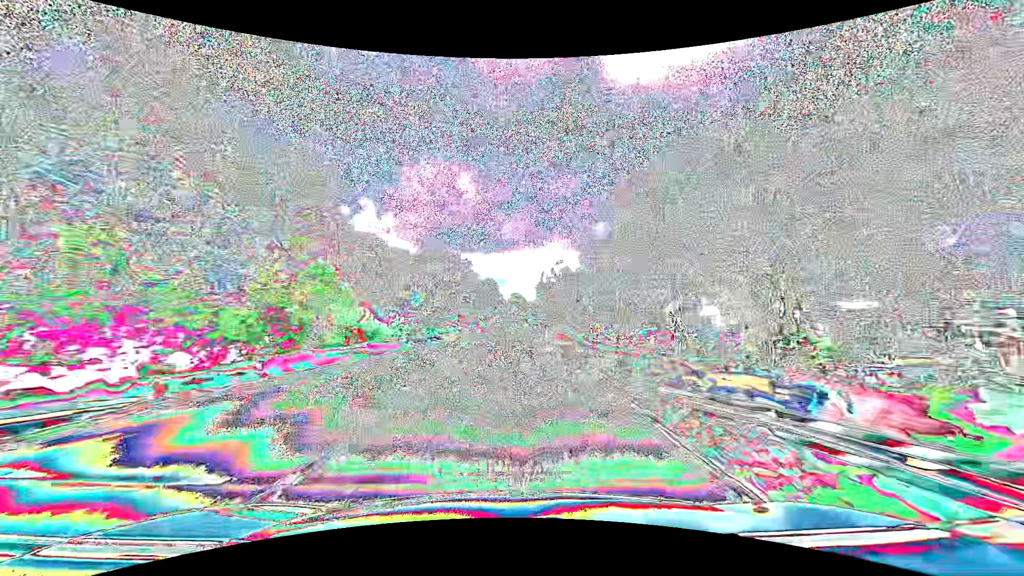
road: primary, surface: asphalt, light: Day
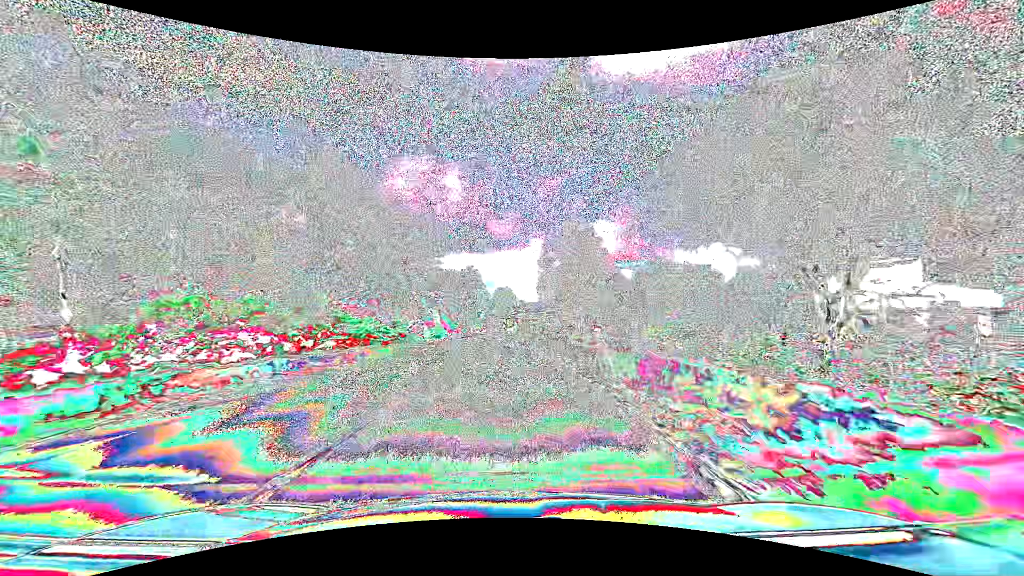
(+0.6, +47.4) m; +1°
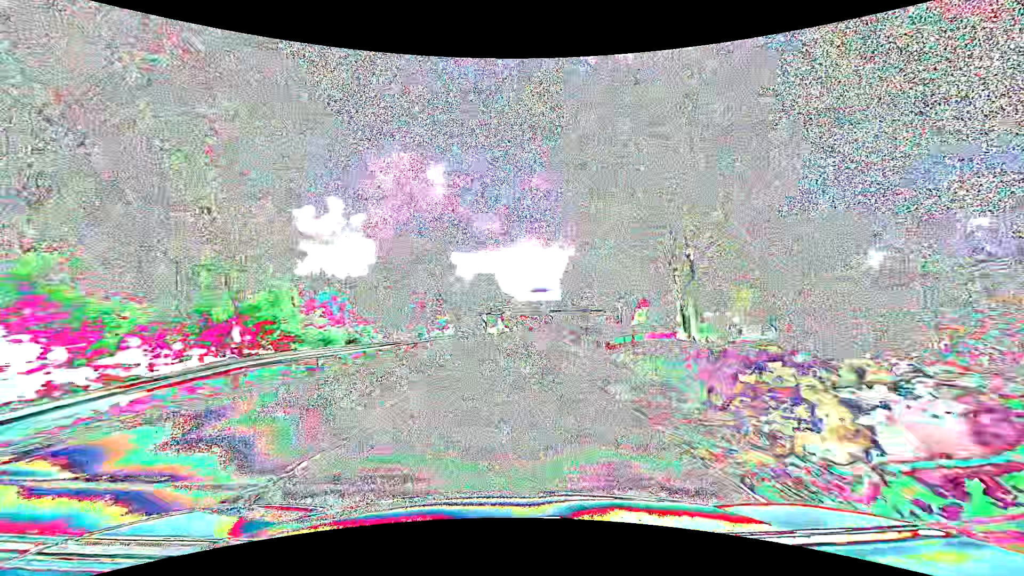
(+0.8, +47.4) m; +2°
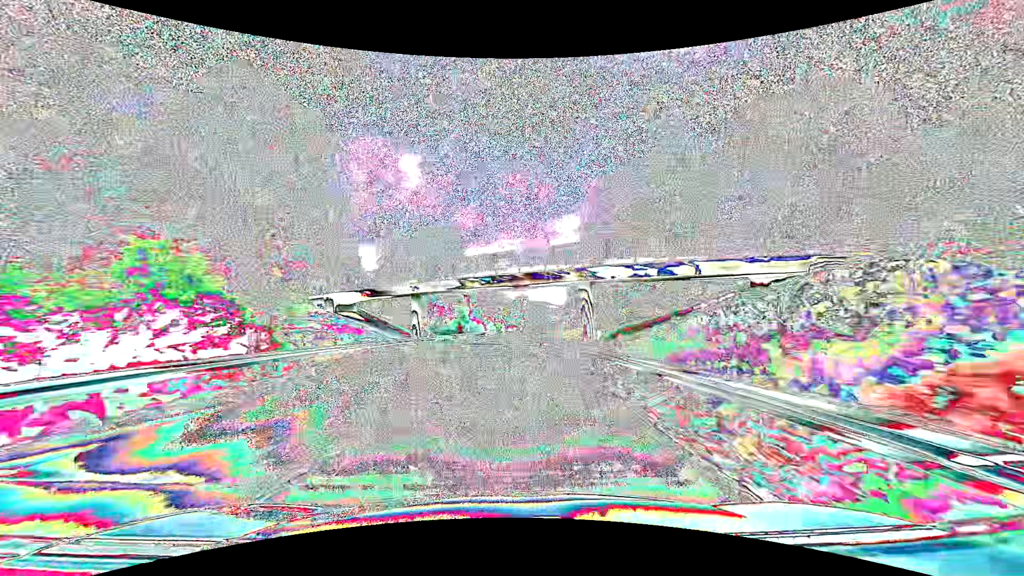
(+1.5, +63.1) m; +3°
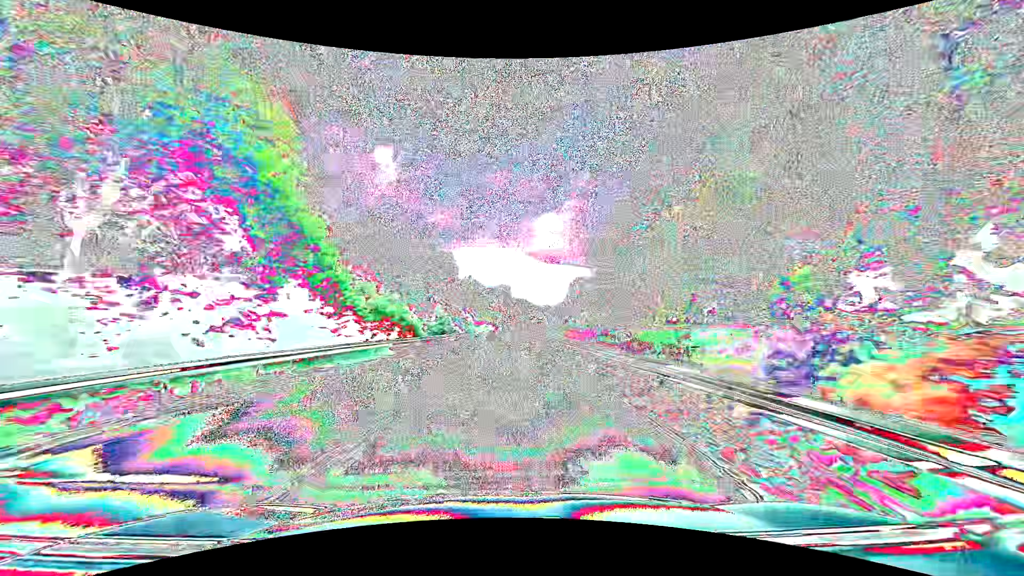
(+0.9, +63.2) m; +2°
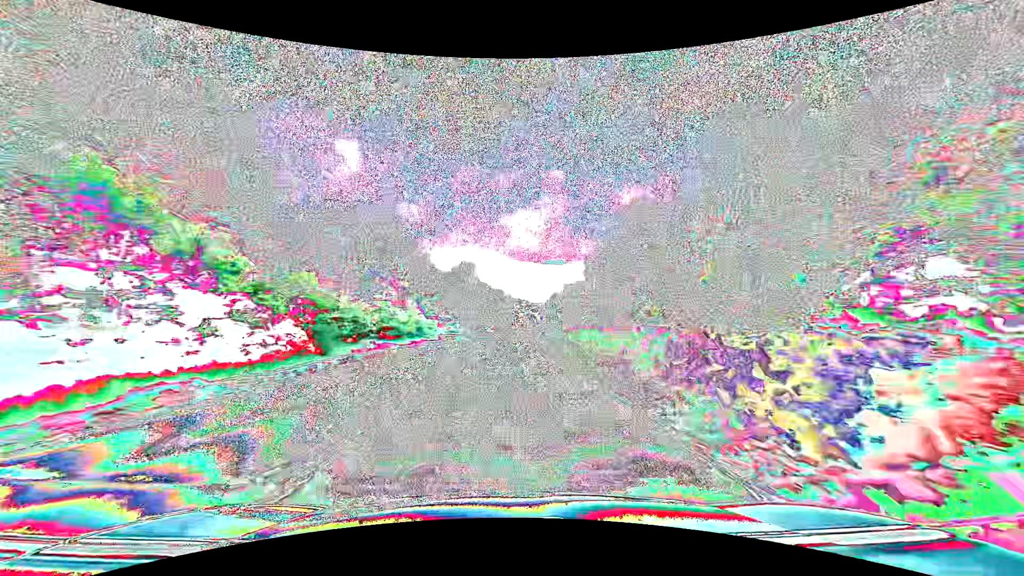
(+2.8, +78.9) m; +3°
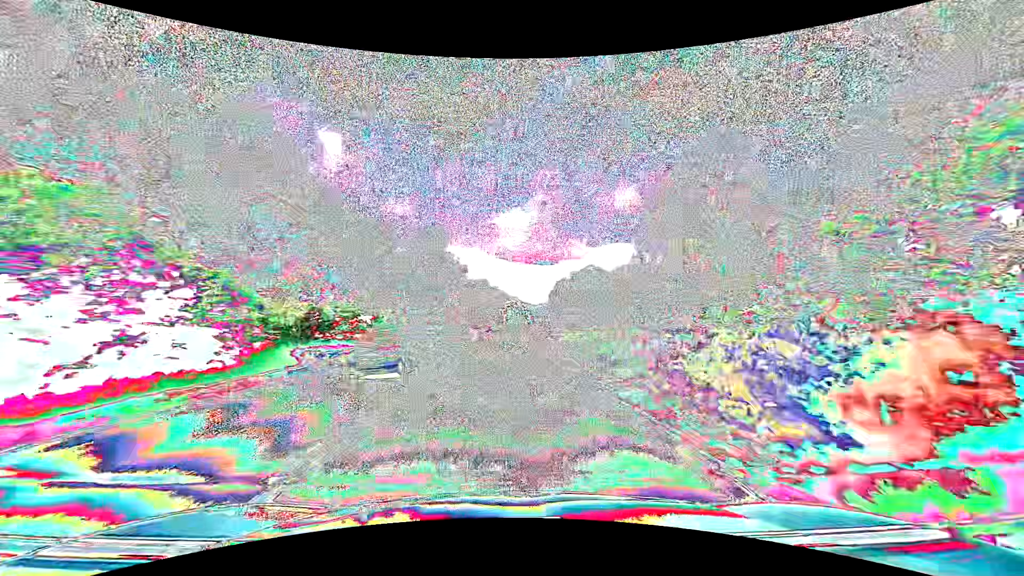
(+0.8, +47.4) m; +2°
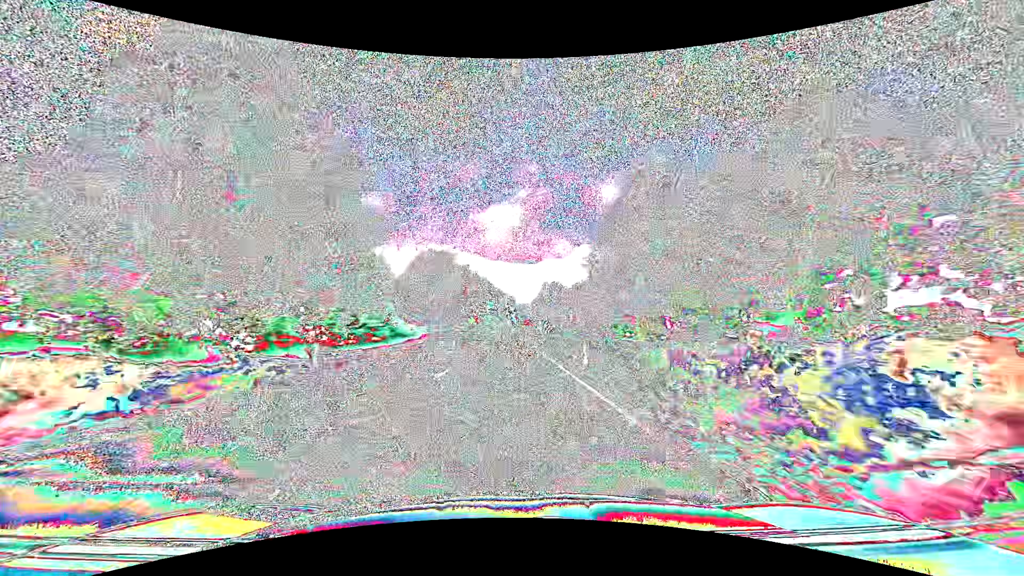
(+1.4, +63.1) m; +2°
(0, +10) (0, +20) (0, +30) (0, +40) (0, +50) (+1, +60) (+1, +70) (+1, +80) (+1, +90) (+2, +100) m
